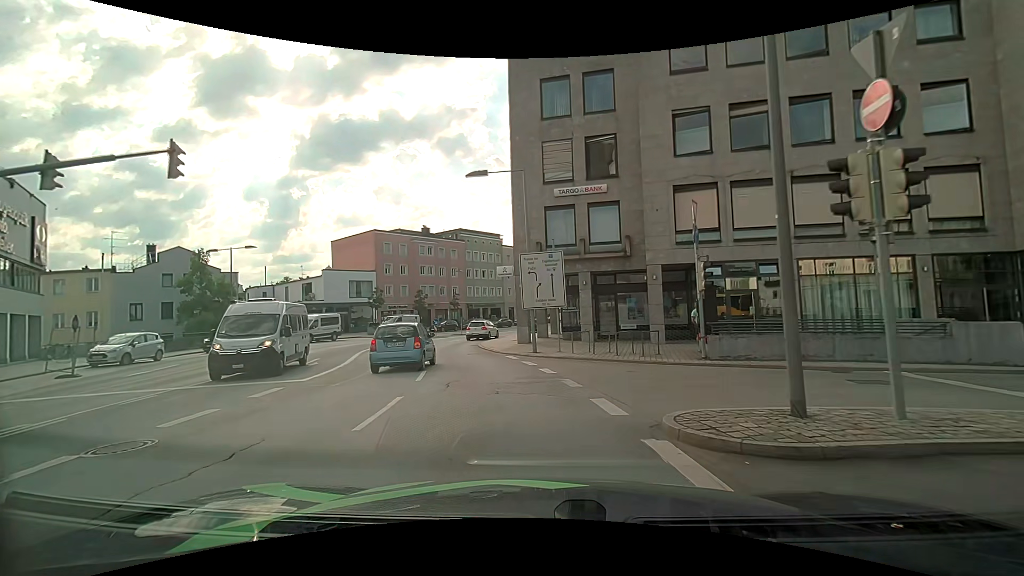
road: primary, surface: asphalt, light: Day
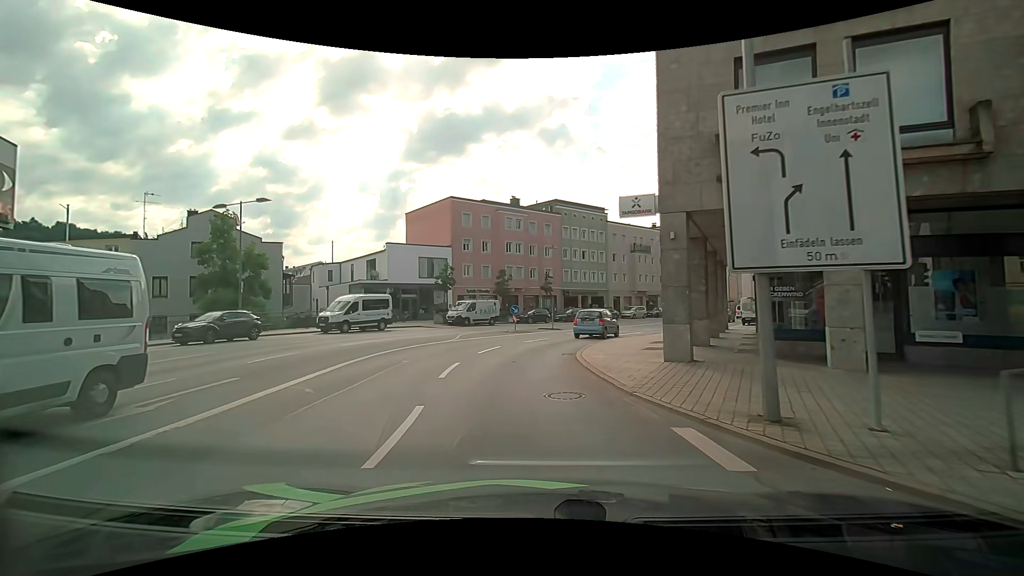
(-1.4, +14.0) m; -11°
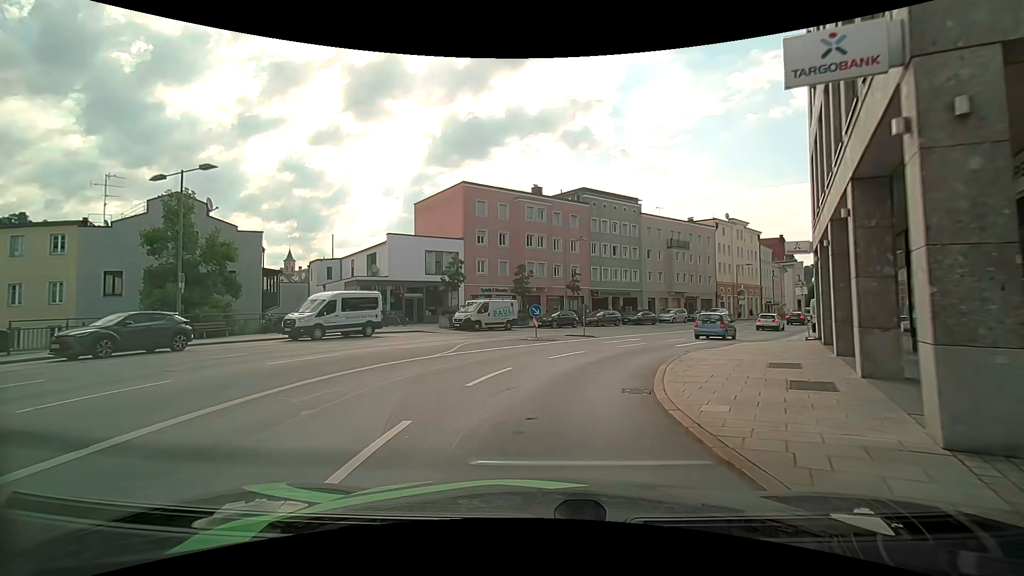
(-0.2, +7.5) m; -1°
